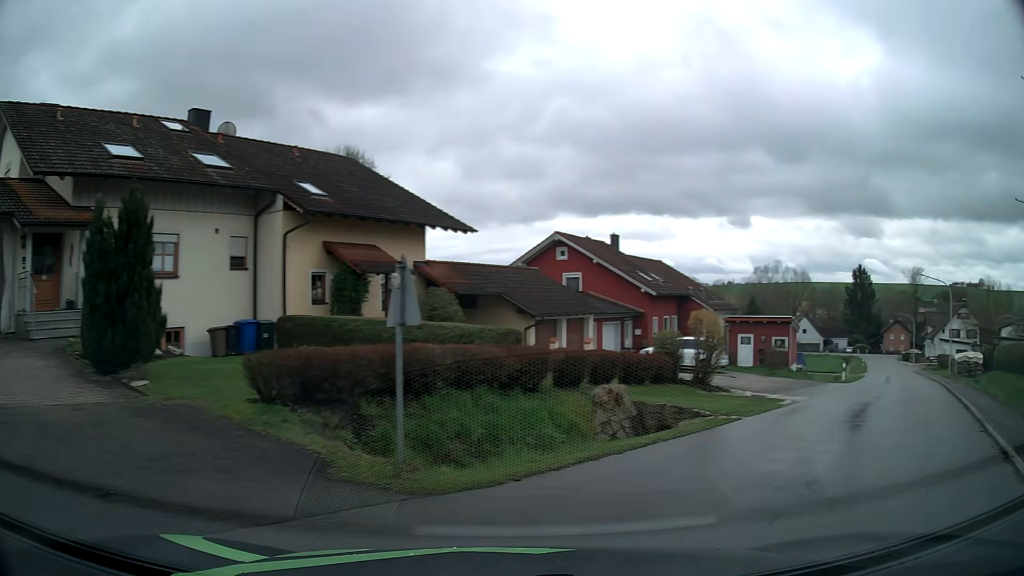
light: Day
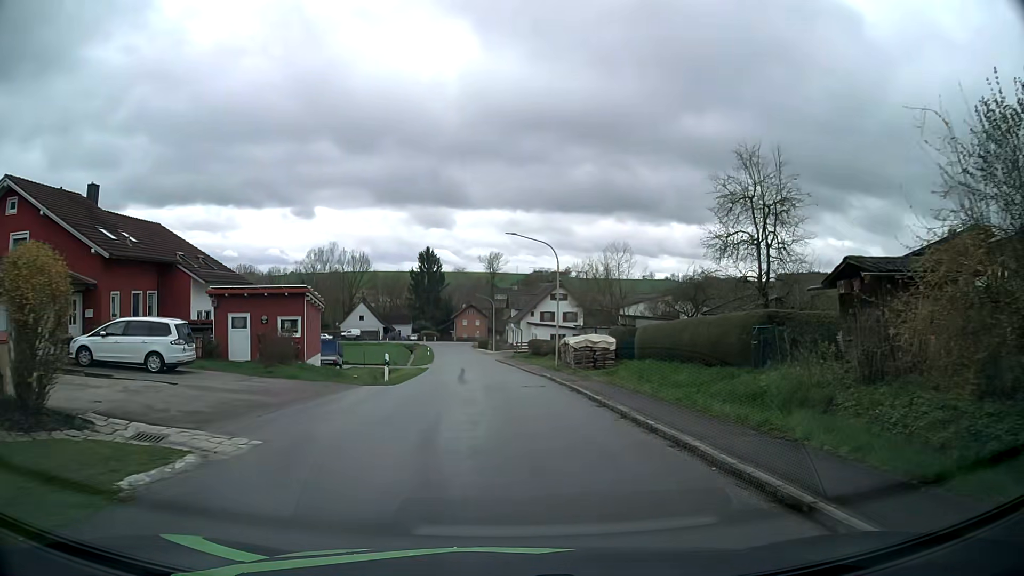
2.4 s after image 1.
(+6.7, +12.6) m; +37°
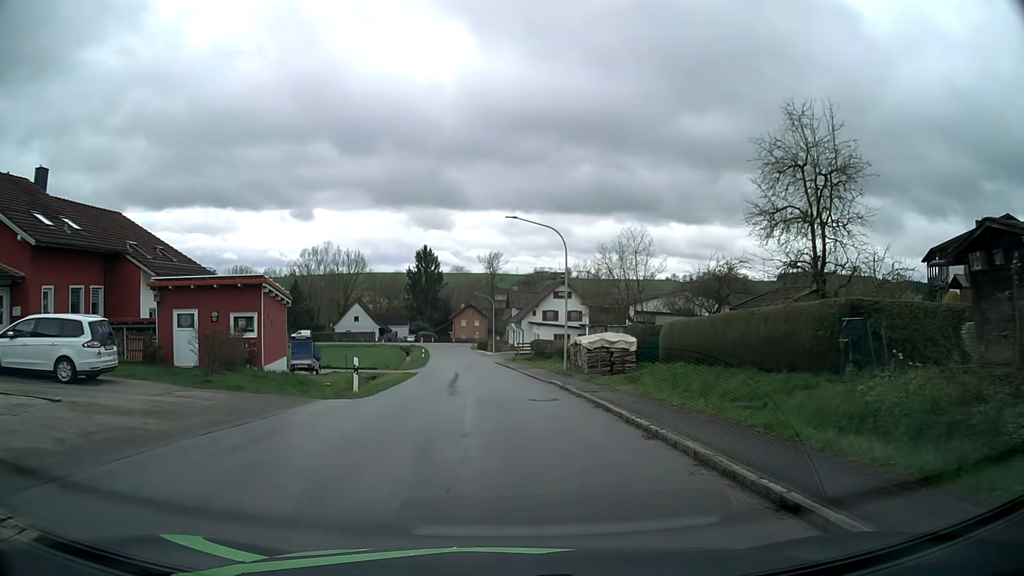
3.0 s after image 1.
(0.0, +5.3) m; 0°
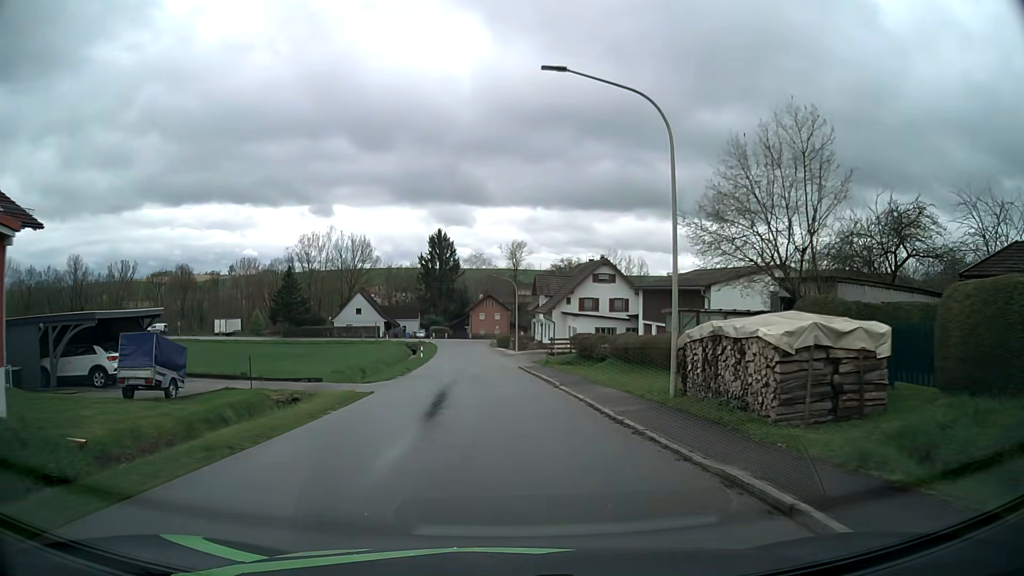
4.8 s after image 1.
(-0.2, +18.0) m; -2°
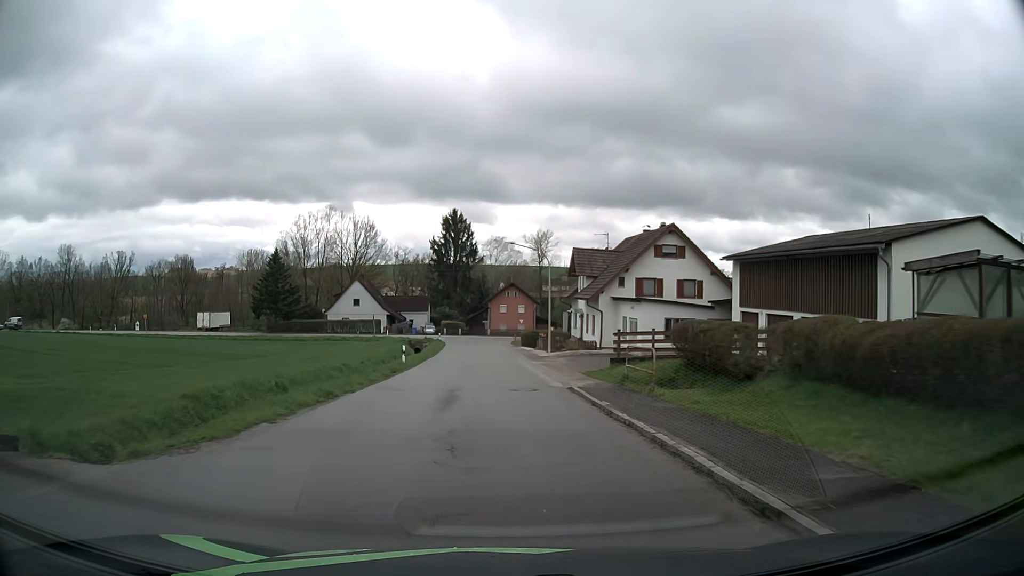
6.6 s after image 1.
(-0.3, +18.7) m; -2°
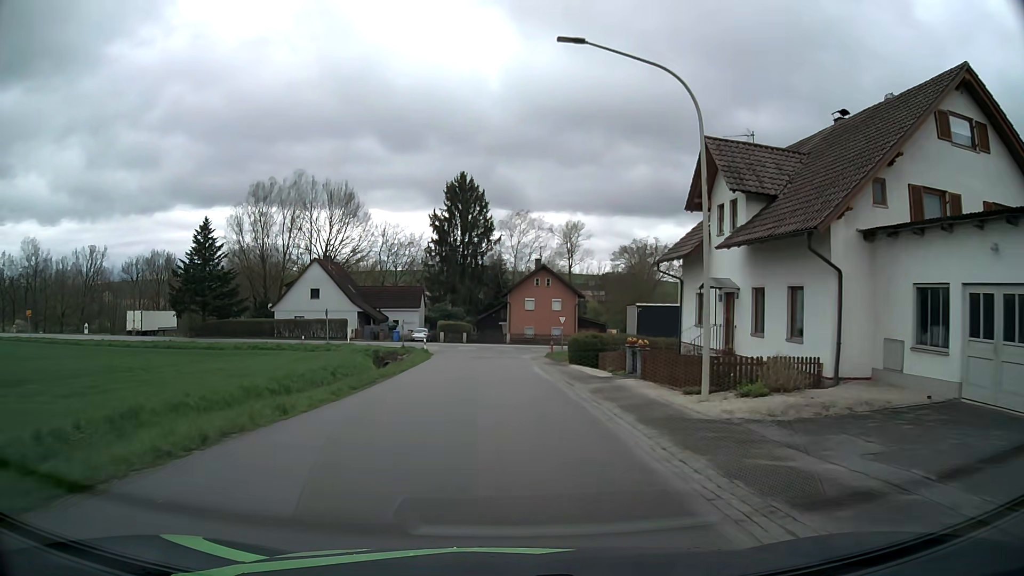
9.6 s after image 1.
(-0.6, +31.9) m; -2°
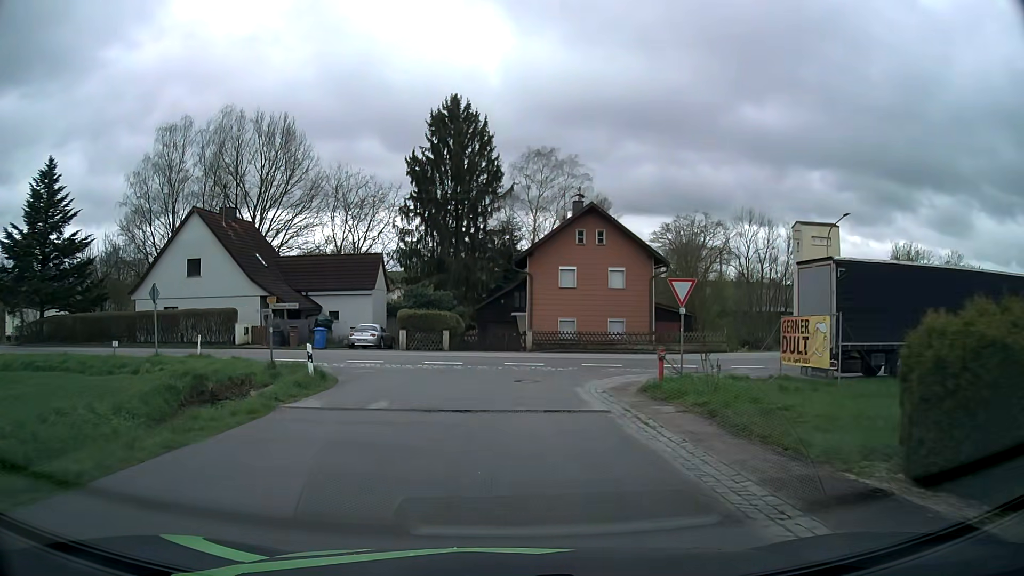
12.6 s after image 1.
(-0.2, +29.7) m; -1°
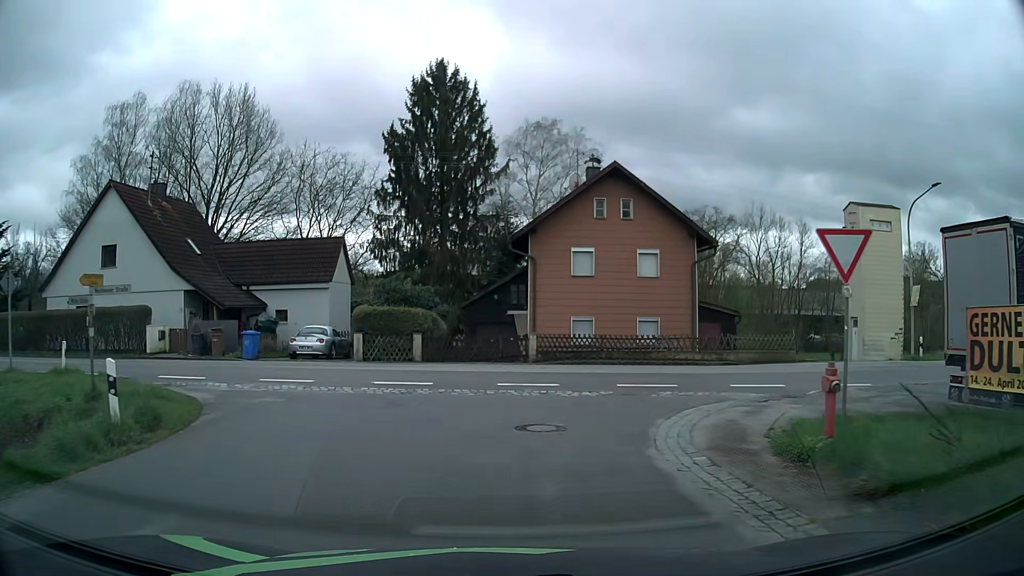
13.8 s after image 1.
(-0.1, +8.9) m; 0°
